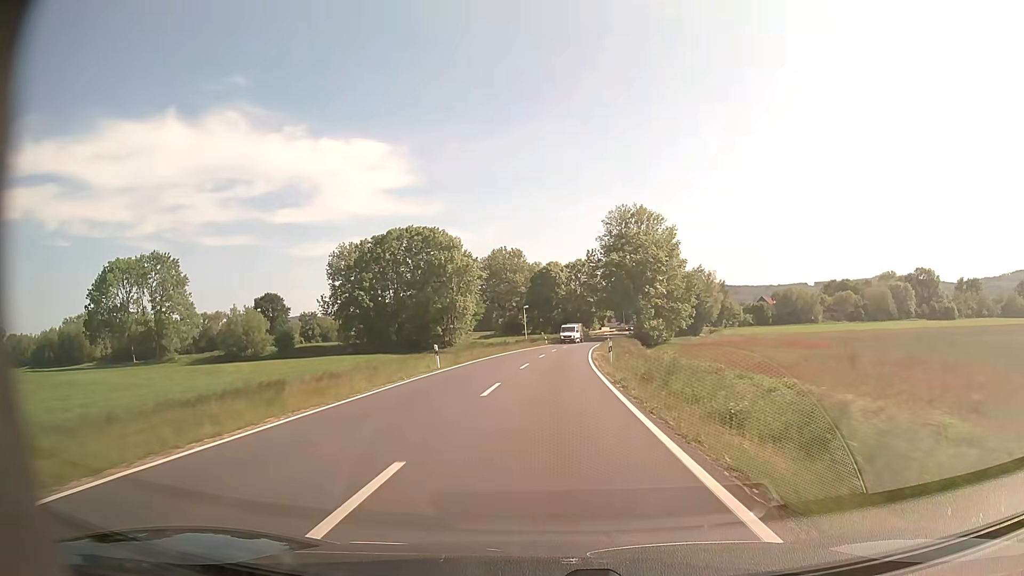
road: secondary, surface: asphalt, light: Day
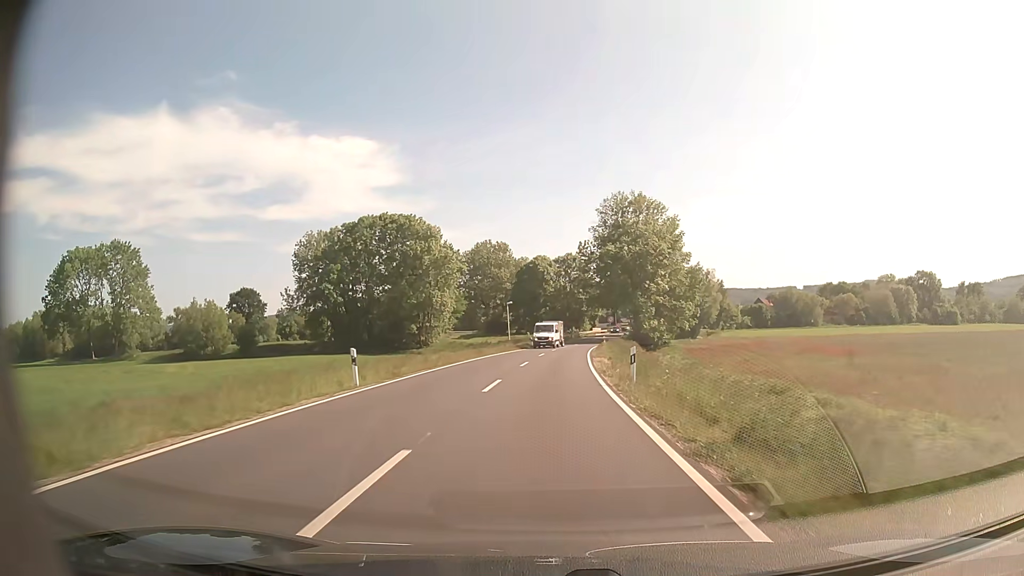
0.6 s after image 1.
(+0.1, +11.3) m; +1°
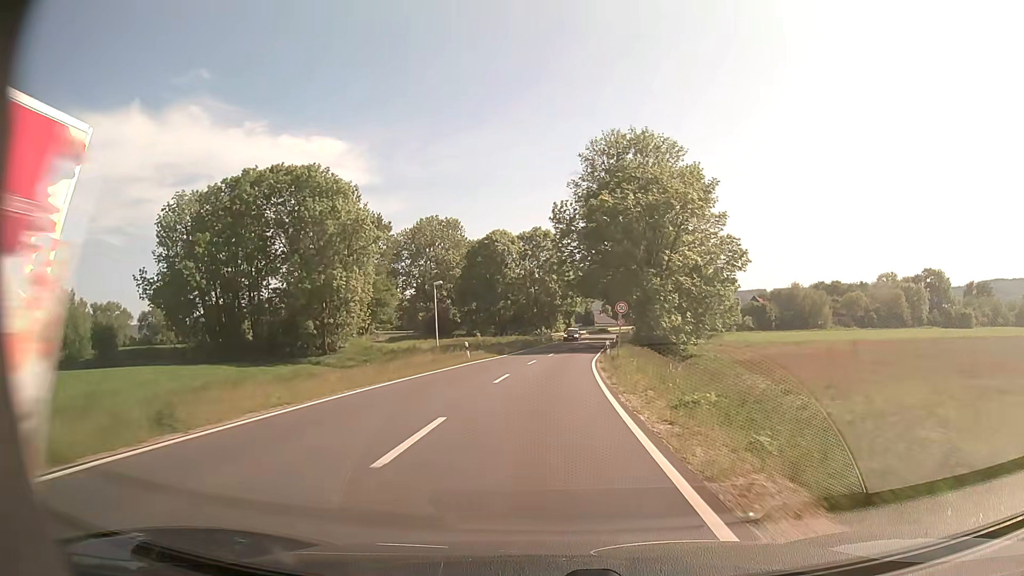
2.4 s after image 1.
(+0.9, +33.1) m; +3°
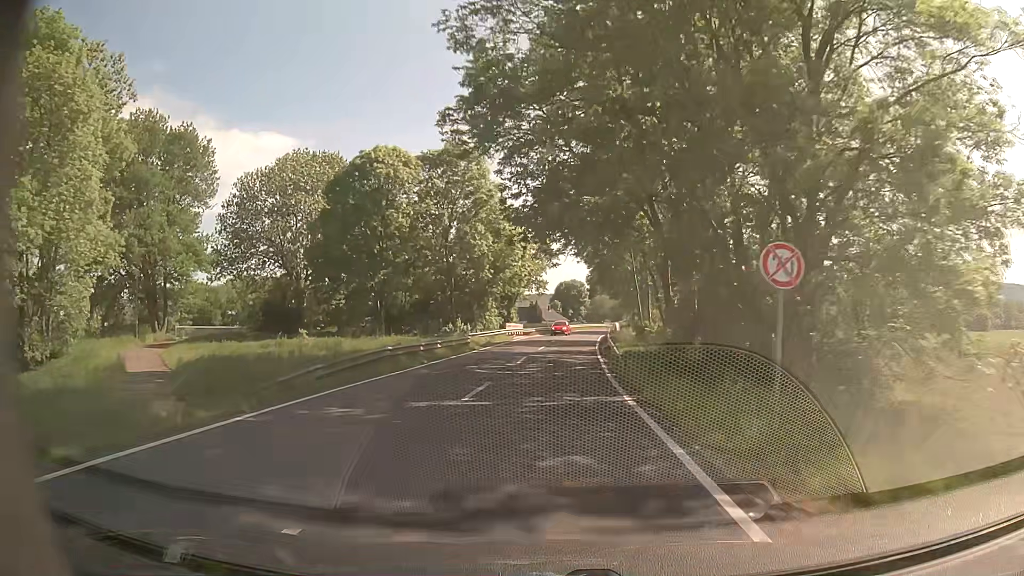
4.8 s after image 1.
(+1.7, +42.1) m; +5°
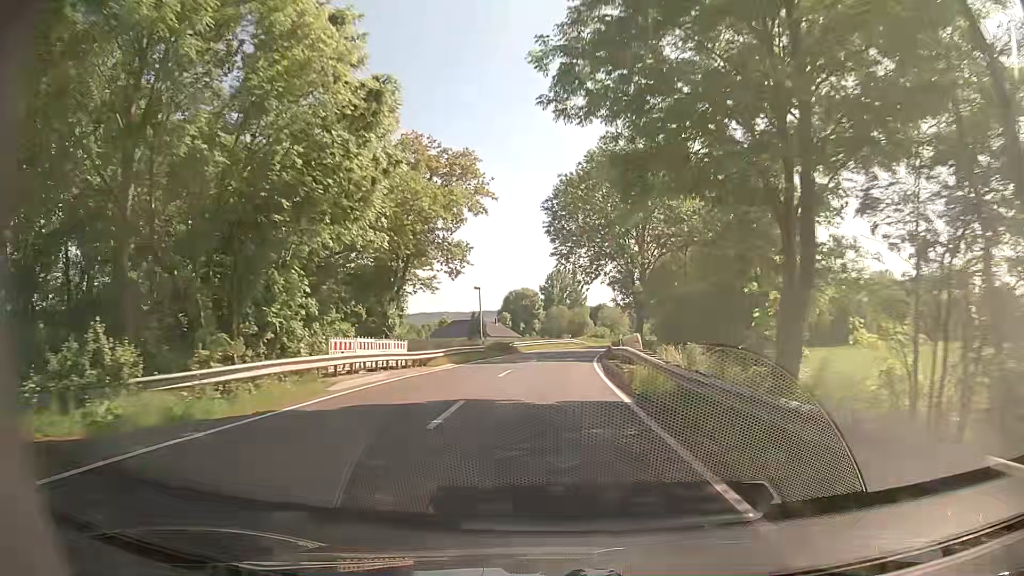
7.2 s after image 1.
(+1.1, +38.9) m; +4°
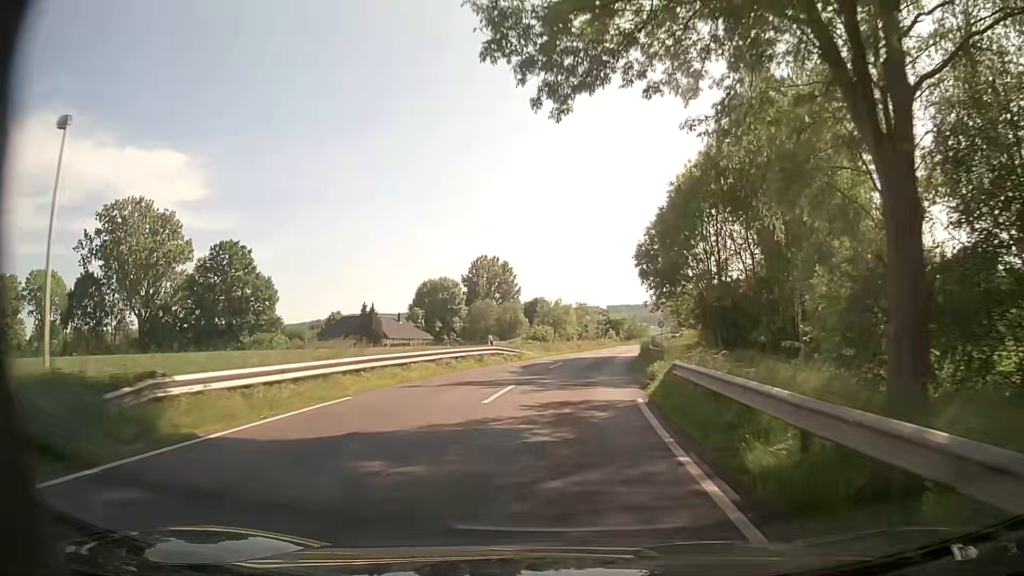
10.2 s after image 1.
(+2.3, +44.8) m; +6°
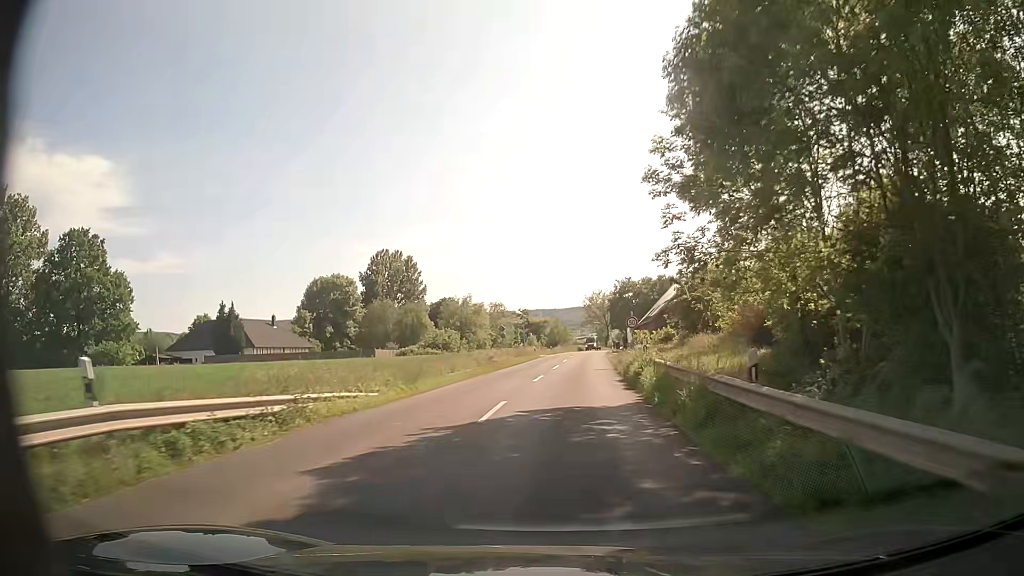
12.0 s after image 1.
(+1.5, +25.6) m; +7°
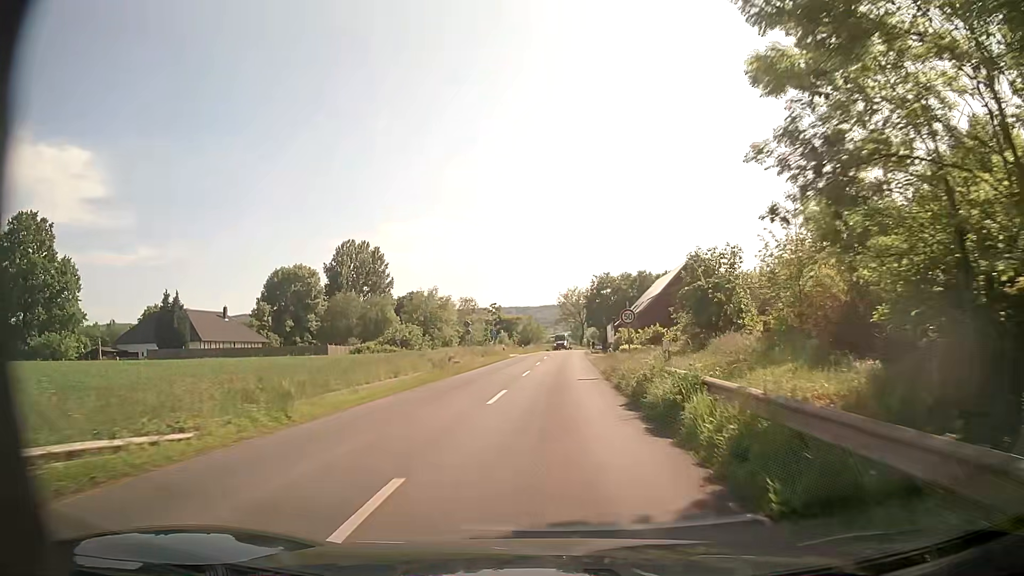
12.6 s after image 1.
(+0.2, +8.5) m; +2°
(0, +10) (+1, +20) (+1, +30) (+2, +40) (+2, +50) (+3, +60) (+3, +70) (+4, +80) (+5, +90) (+6, +100) m
